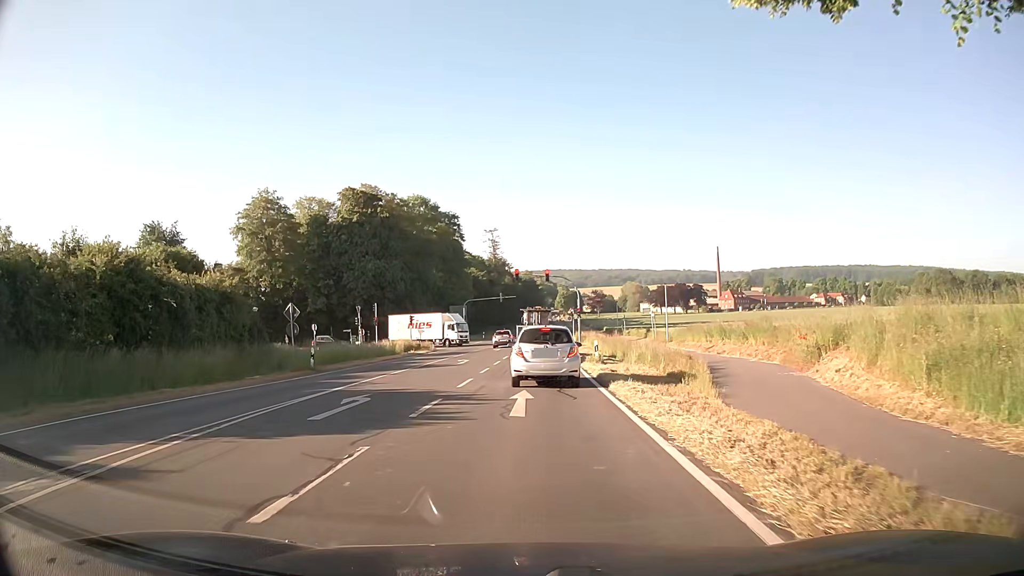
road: secondary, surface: asphalt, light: Day
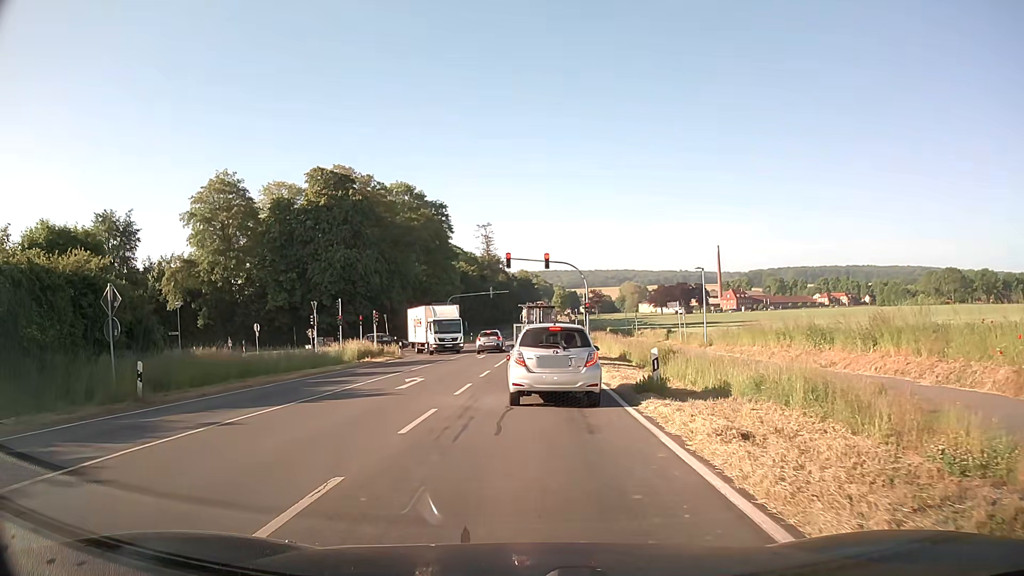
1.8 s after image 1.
(-0.3, +13.3) m; -1°
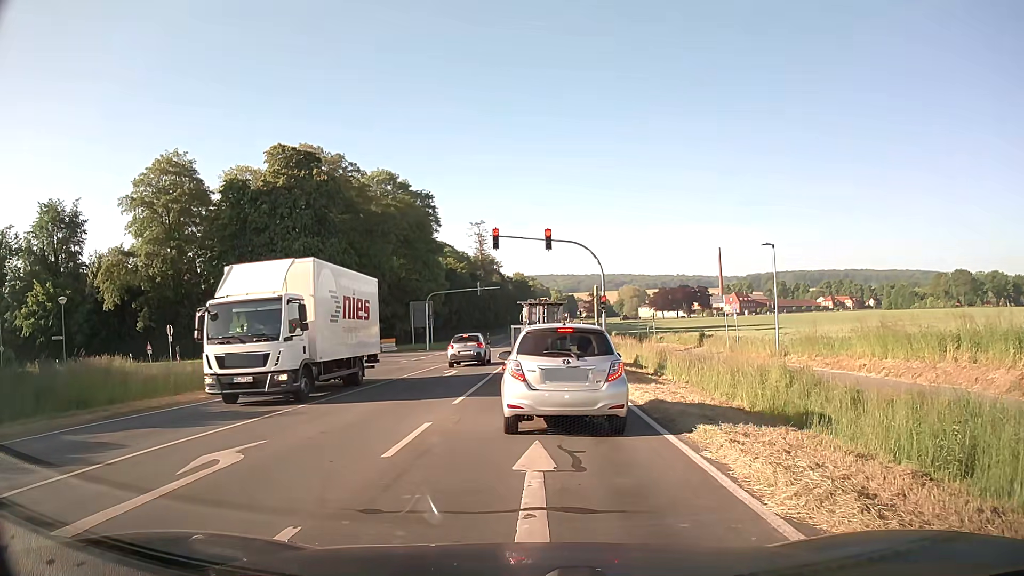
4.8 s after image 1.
(+0.1, +13.1) m; 0°
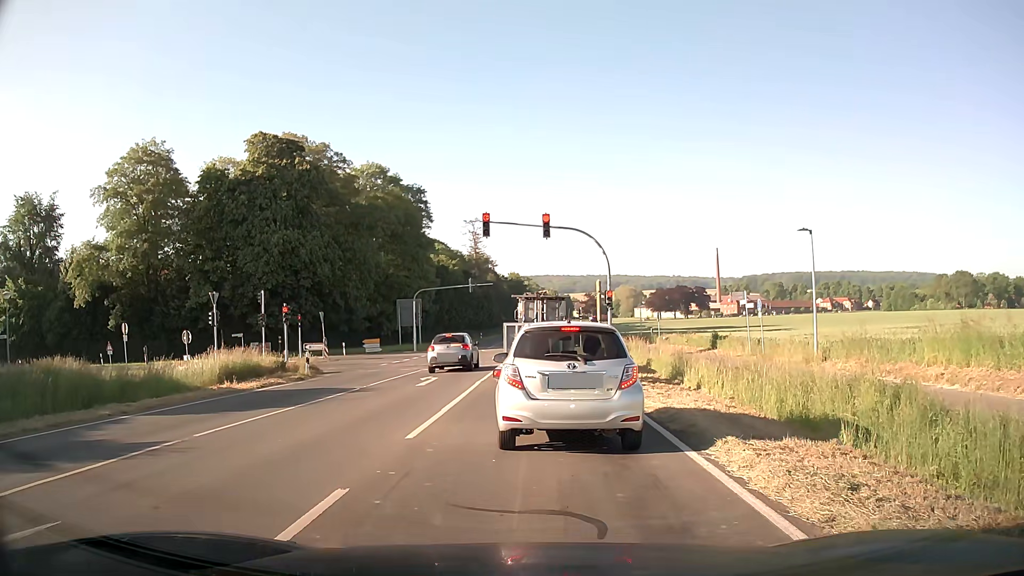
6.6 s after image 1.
(0.0, +4.6) m; 0°
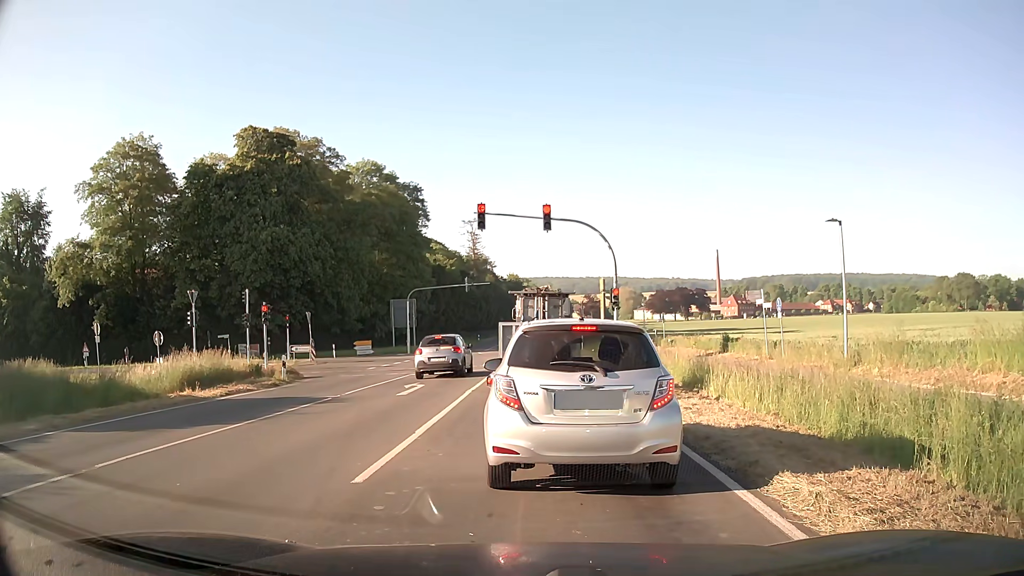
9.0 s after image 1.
(0.0, +2.5) m; +1°
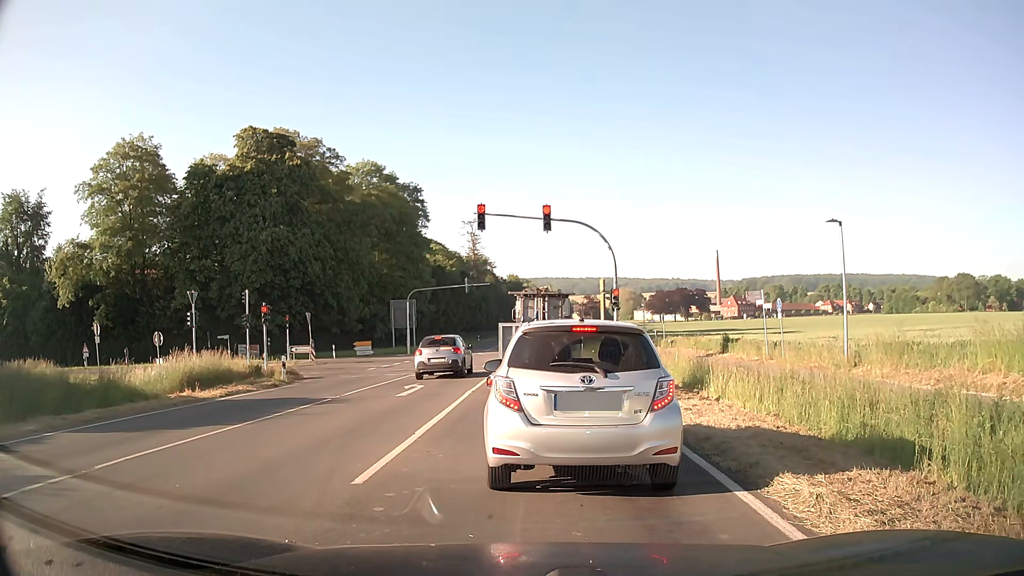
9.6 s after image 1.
(0.0, +0.1) m; 0°
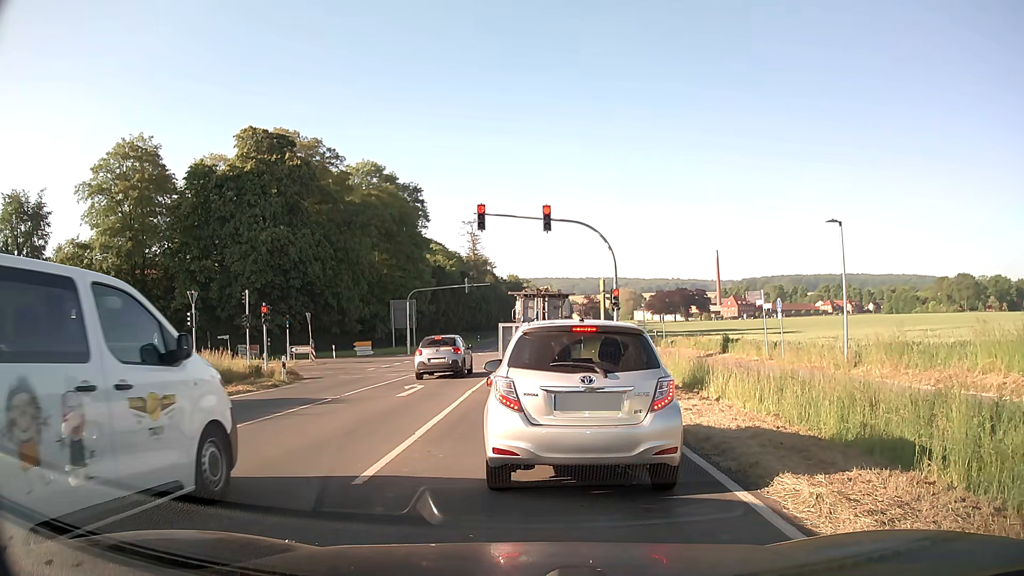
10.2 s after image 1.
(0.0, 0.0) m; 0°
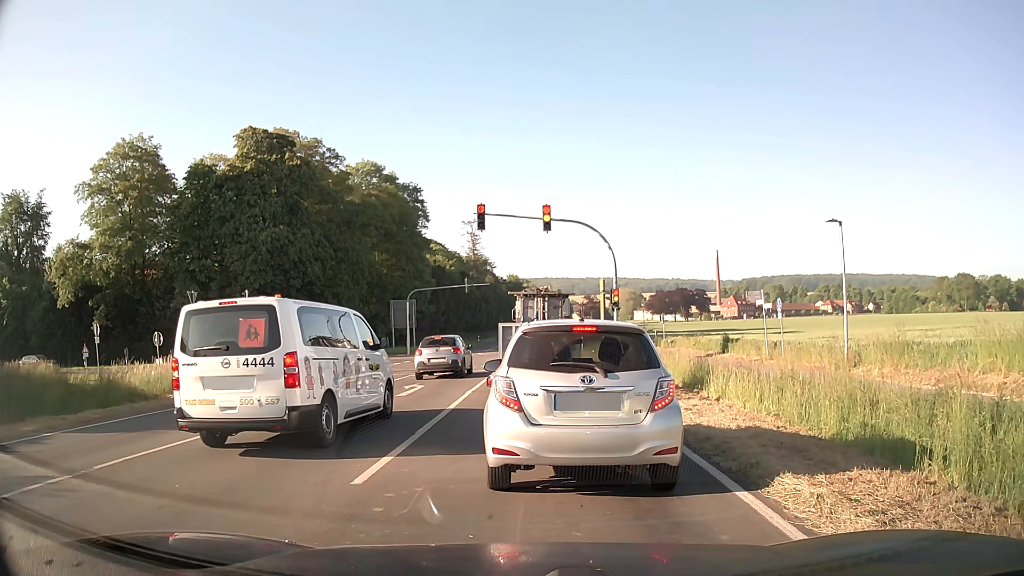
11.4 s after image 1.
(0.0, 0.0) m; 0°
(0, +10) (0, +20) (0, +30) (0, +40) (0, +50) (0, +60) (+1, +70) (+1, +80) (+1, +90) (+1, +100) m
